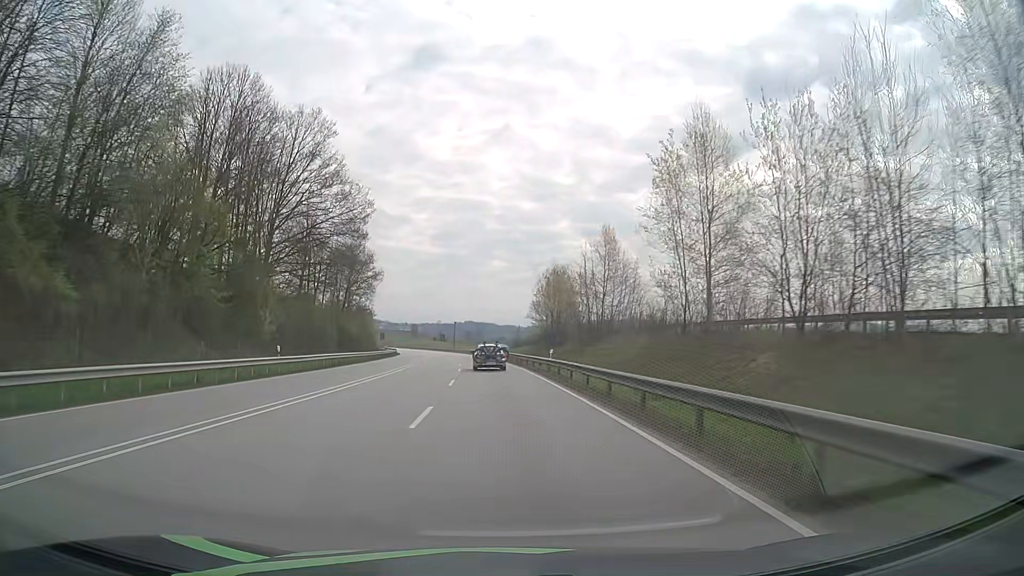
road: primary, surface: asphalt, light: Day
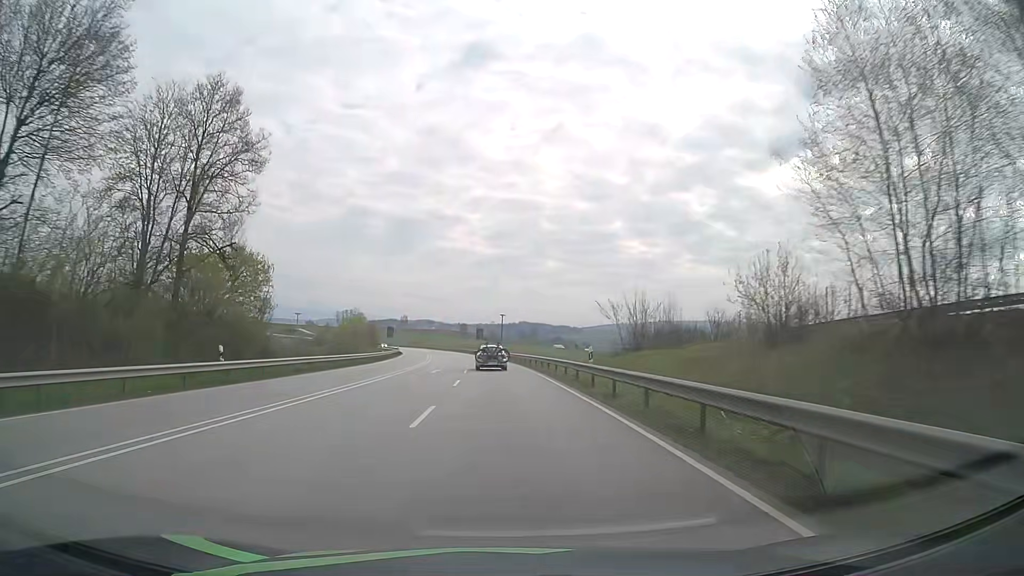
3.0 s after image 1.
(-2.4, +60.0) m; -5°
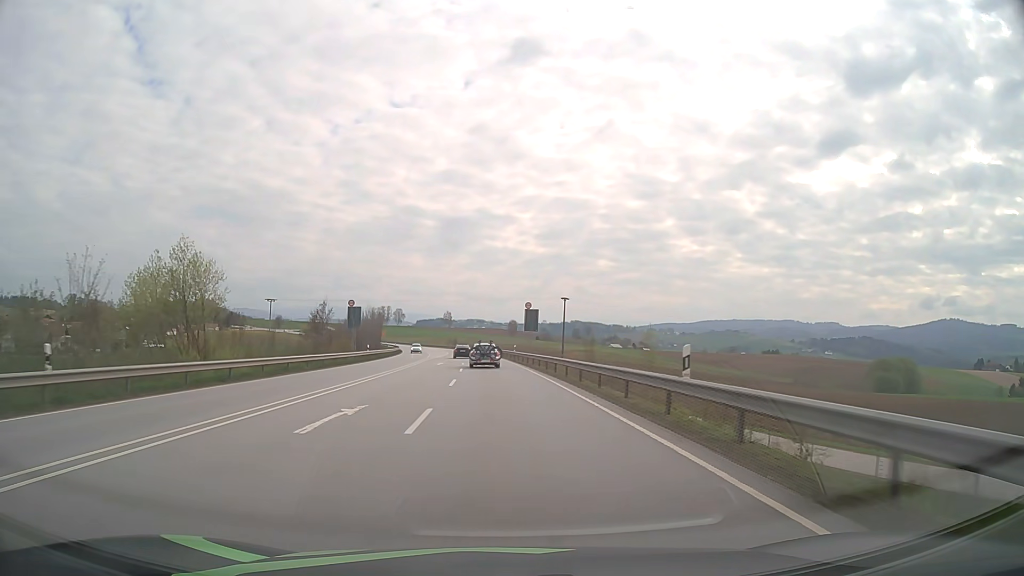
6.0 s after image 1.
(-2.2, +61.0) m; -4°
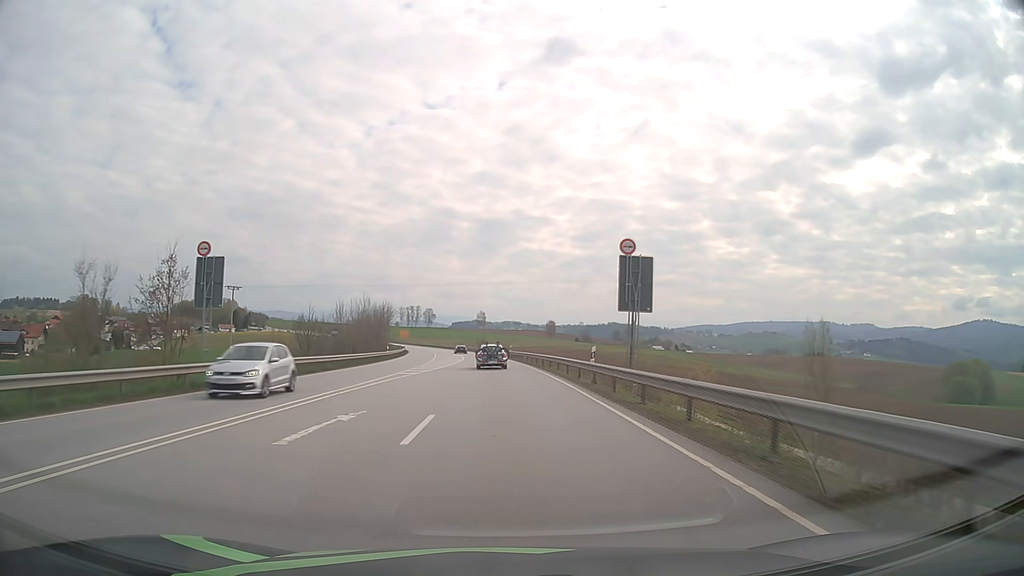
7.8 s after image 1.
(-1.0, +37.3) m; -3°
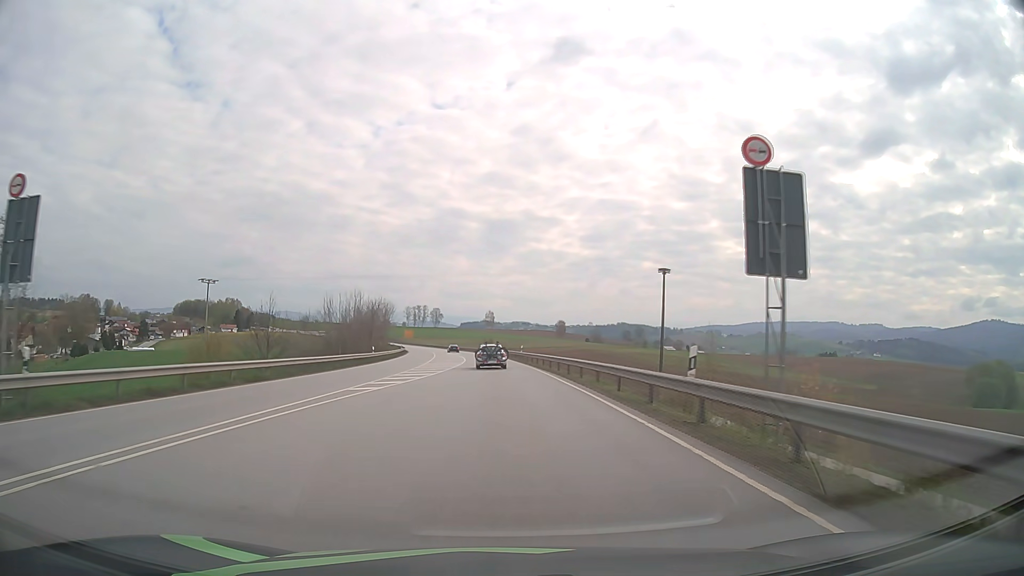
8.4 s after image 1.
(-0.1, +12.5) m; -1°
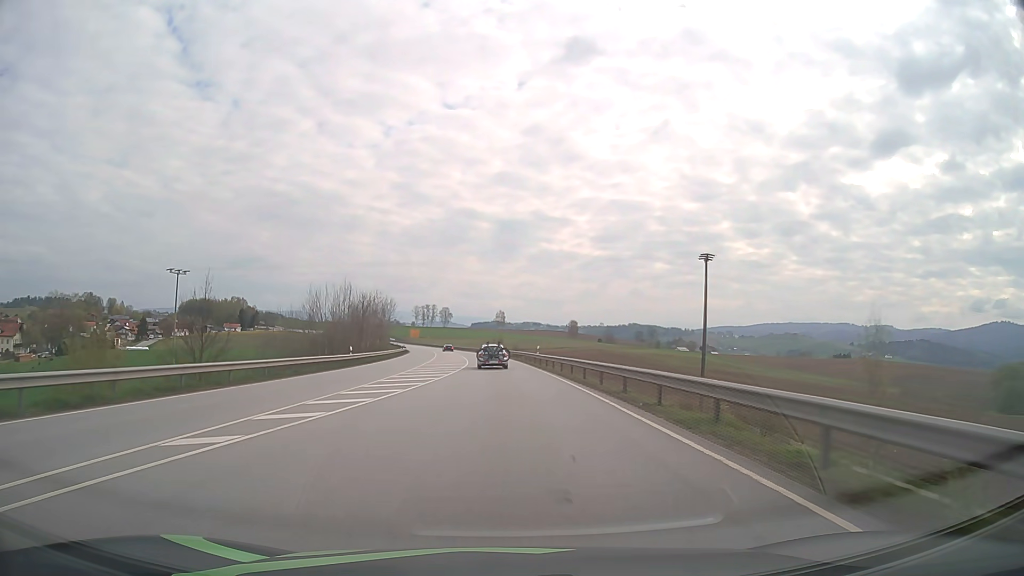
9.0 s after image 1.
(-0.1, +12.6) m; -1°
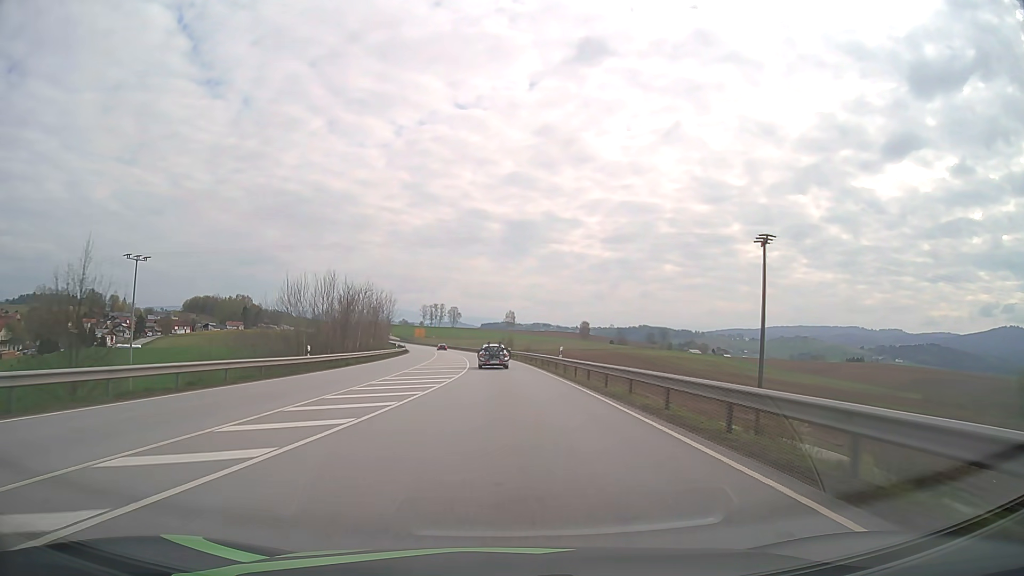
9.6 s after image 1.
(-0.1, +12.6) m; -1°
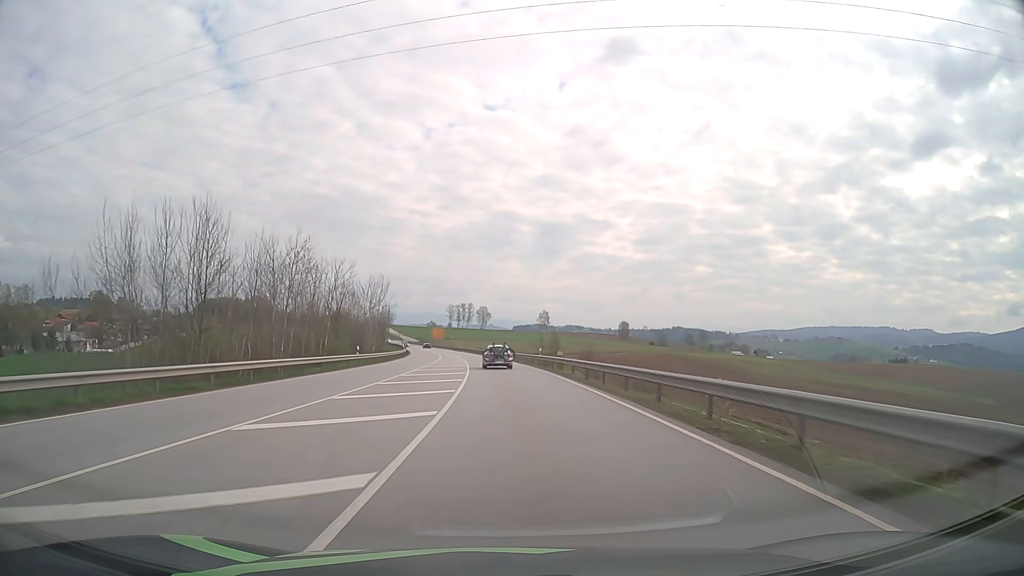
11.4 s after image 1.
(-0.8, +38.1) m; -3°
(0, +10) (0, +20) (-1, +30) (-1, +40) (-1, +50) (-2, +60) (-3, +70) (-4, +80) (-5, +90) (-6, +100) m
